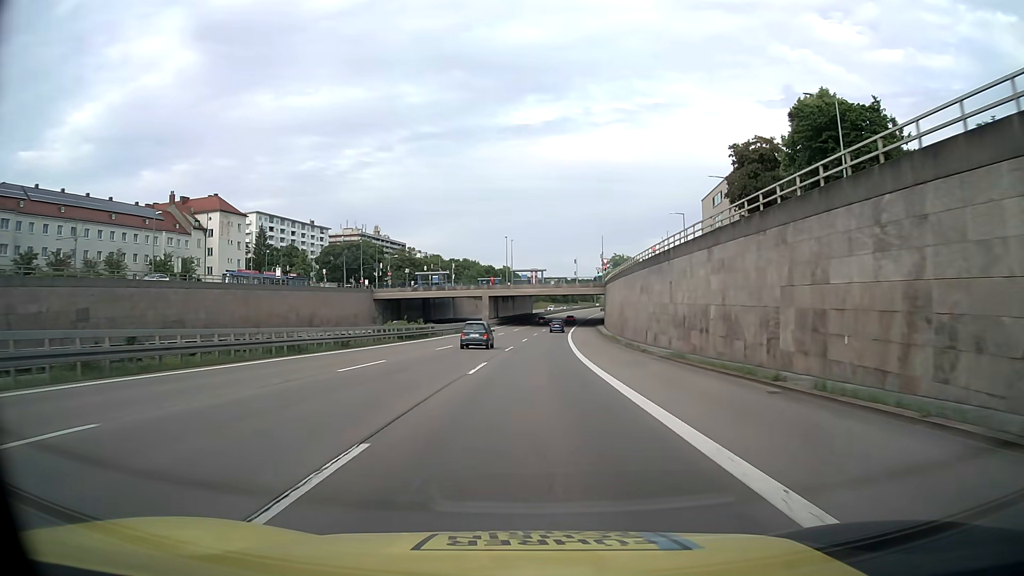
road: motorway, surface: asphalt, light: Day
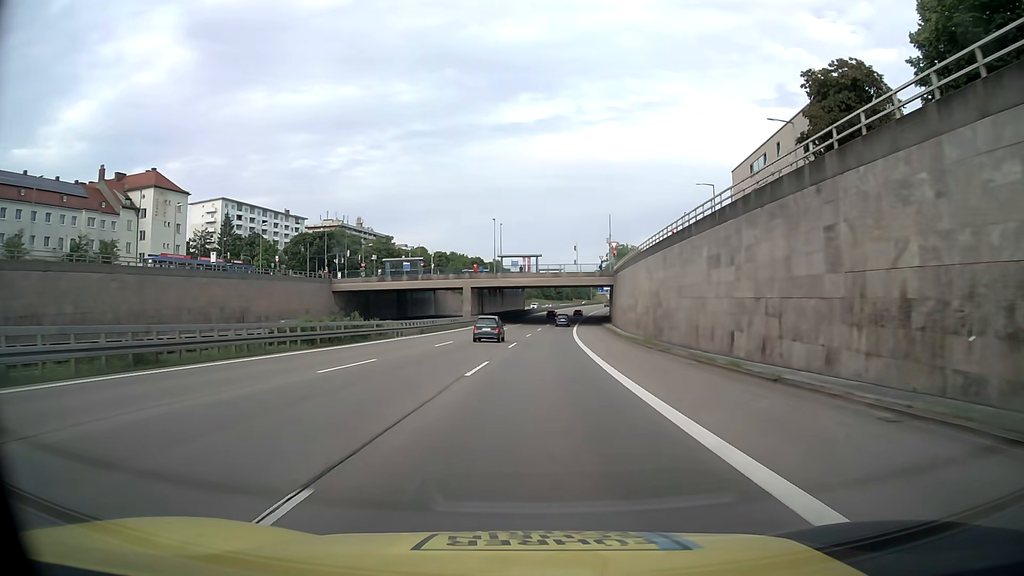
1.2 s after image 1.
(+0.1, +20.4) m; +1°
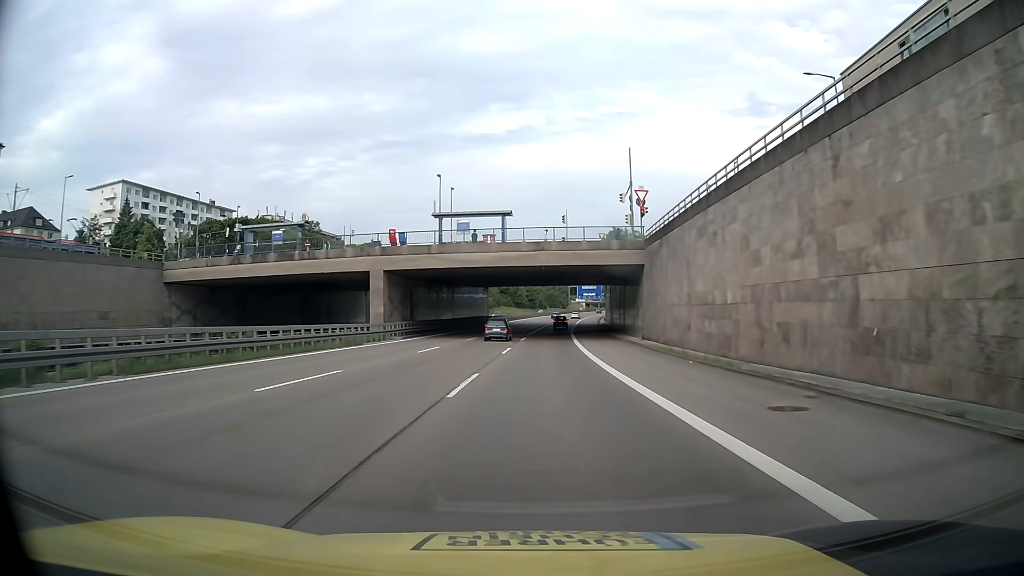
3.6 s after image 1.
(+0.8, +40.5) m; +2°
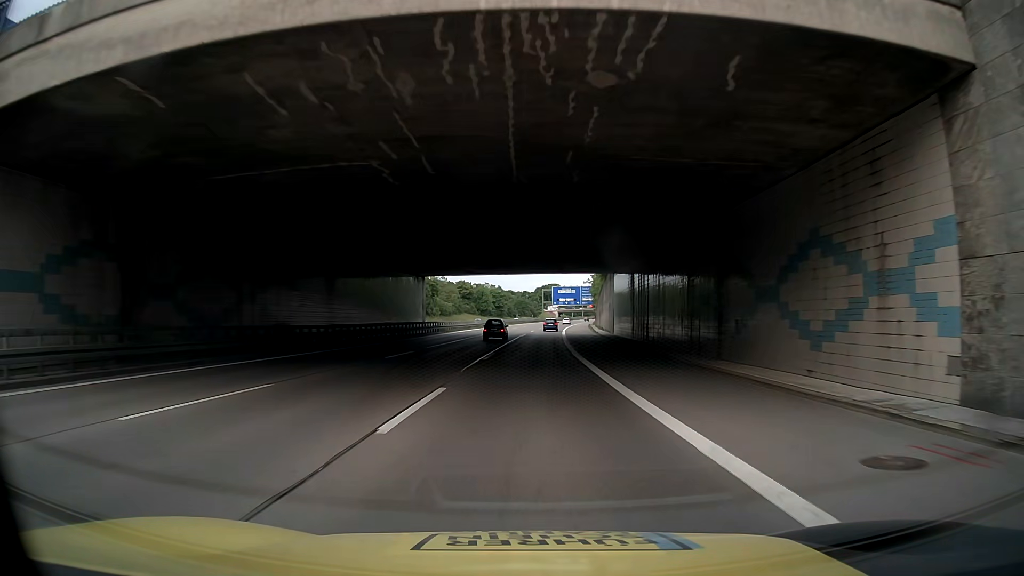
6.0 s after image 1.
(+1.1, +40.0) m; +3°
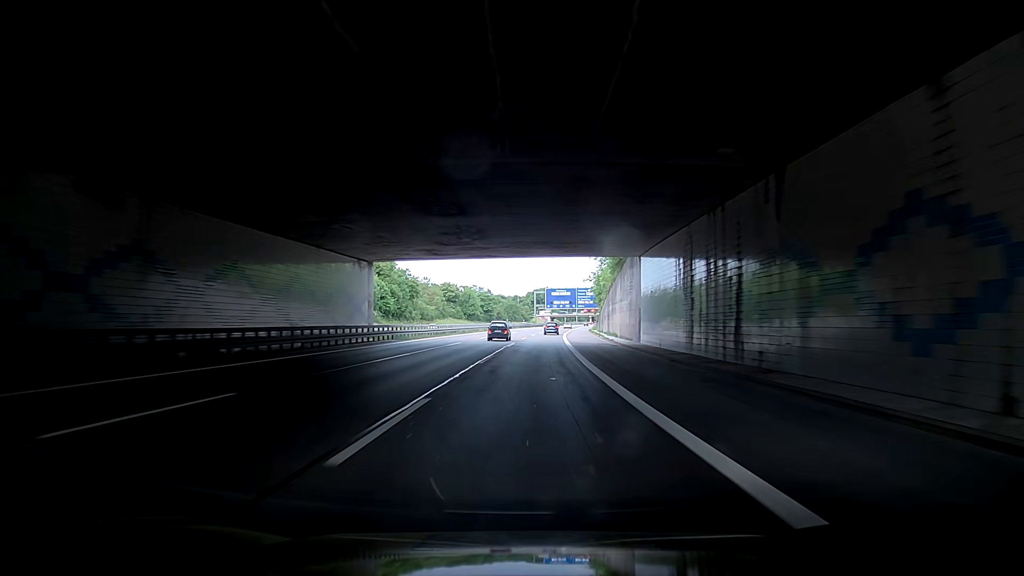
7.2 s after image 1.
(-0.1, +20.0) m; -1°
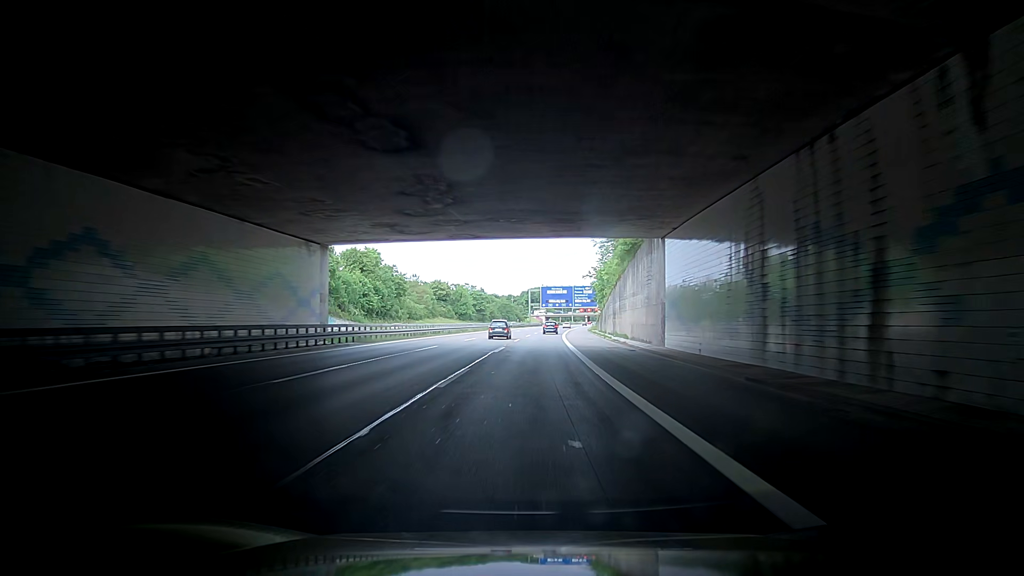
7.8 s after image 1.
(+0.2, +10.0) m; +1°
